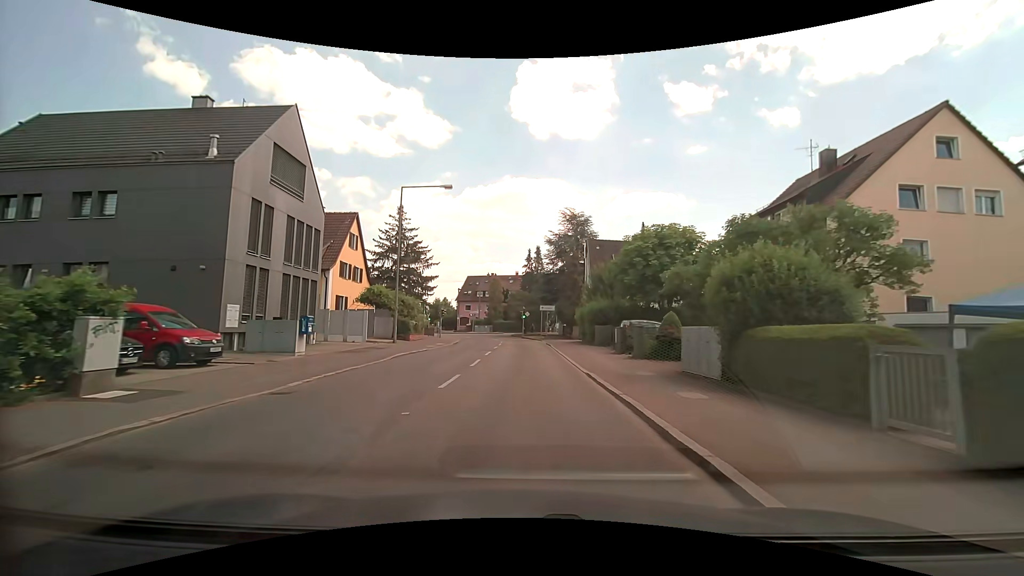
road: tertiary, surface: asphalt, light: Day
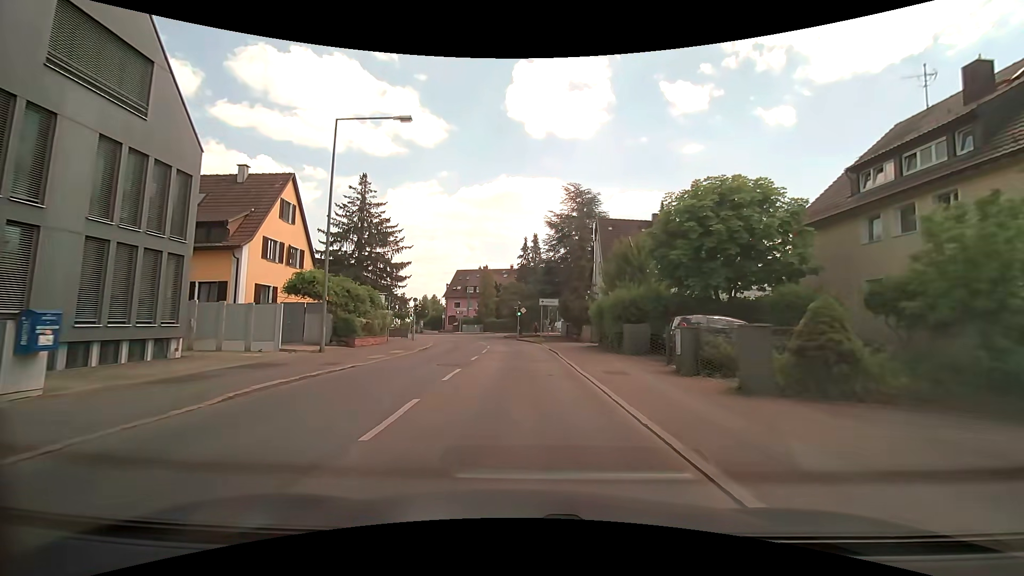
(+0.1, +10.8) m; +1°
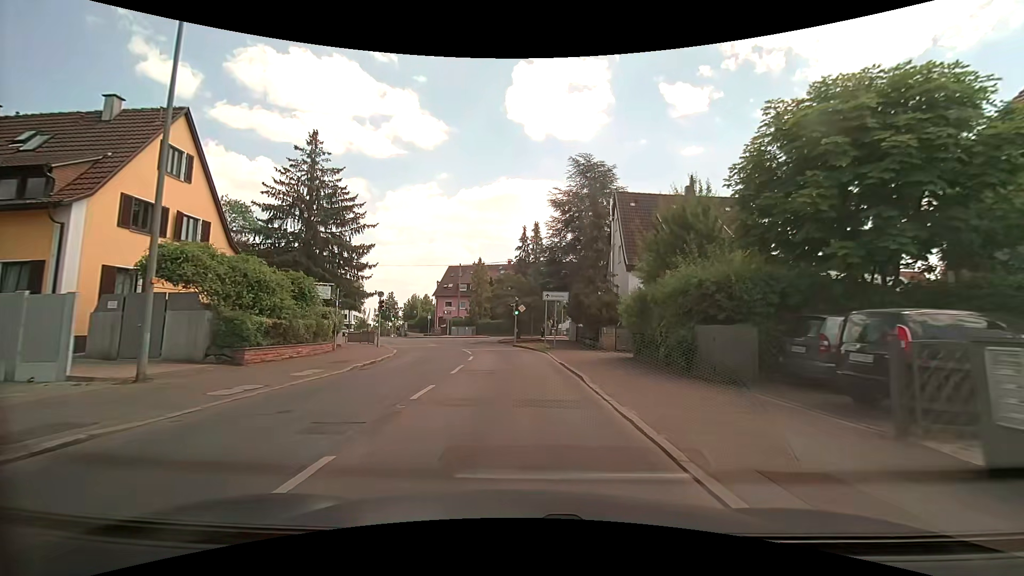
(+0.1, +9.8) m; 0°
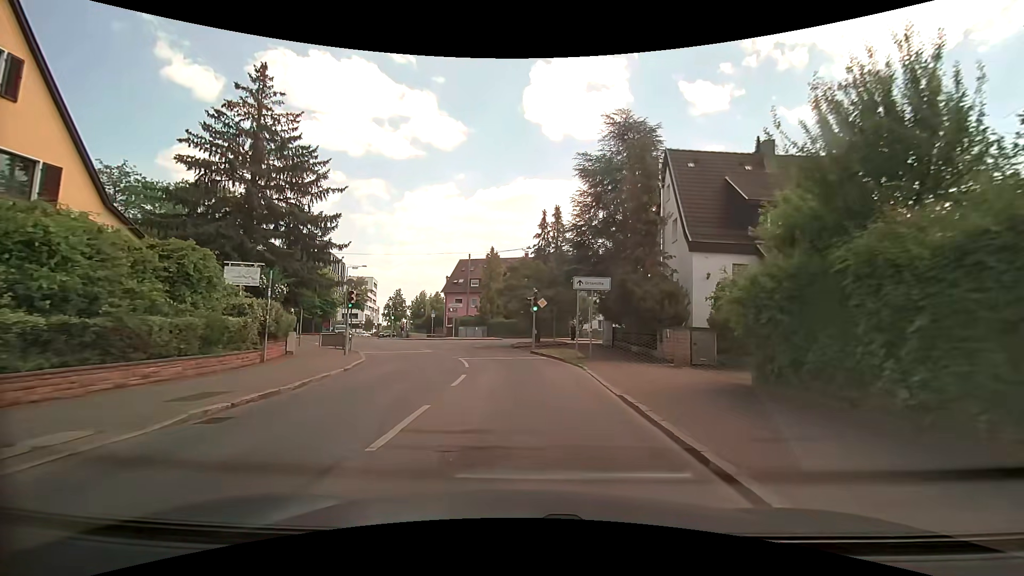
(-0.1, +8.8) m; -2°
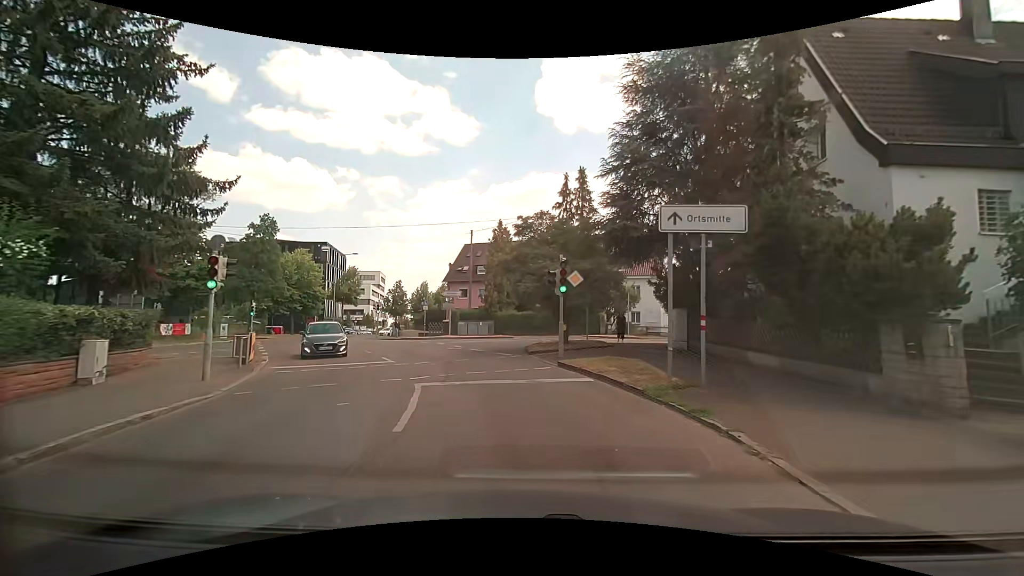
(-0.1, +11.3) m; -2°
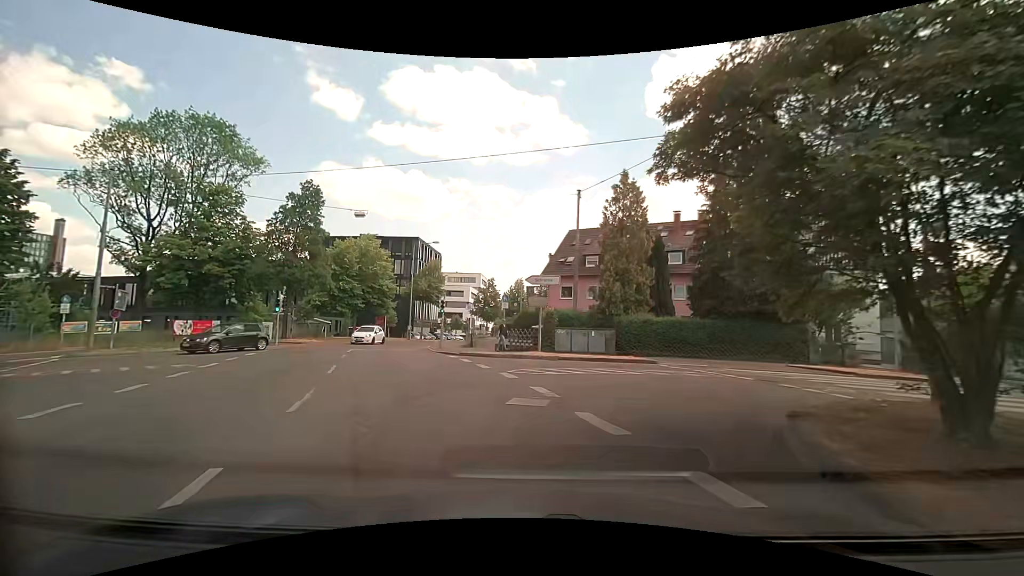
(-1.2, +15.3) m; -13°
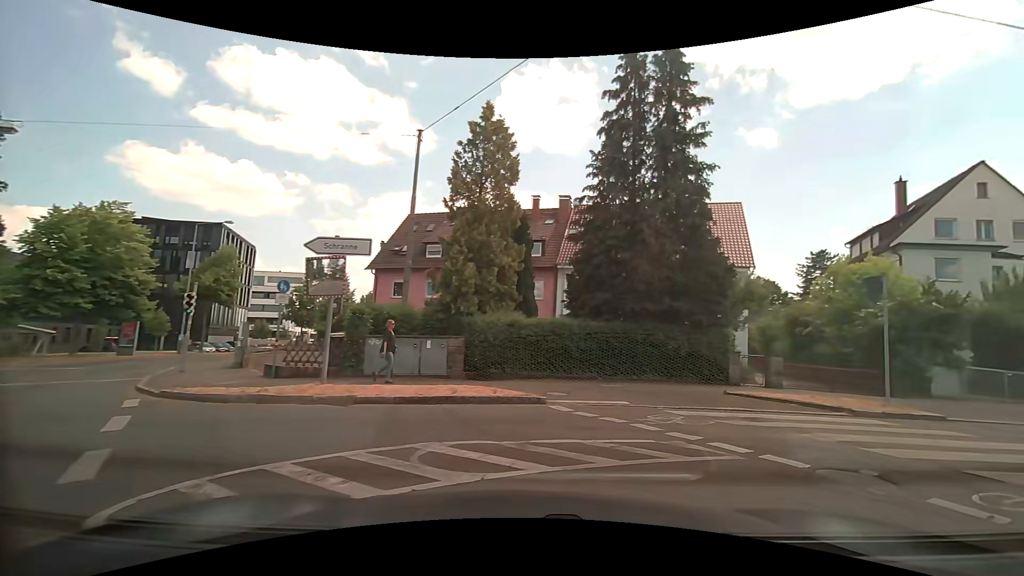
(+0.8, +9.5) m; +19°
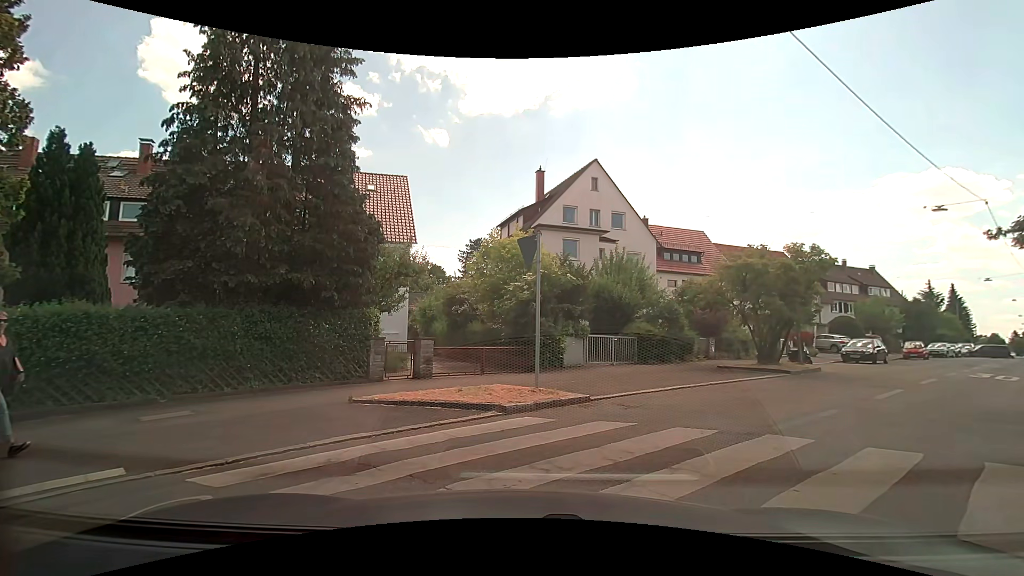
(+1.2, +4.6) m; +31°
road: residential
